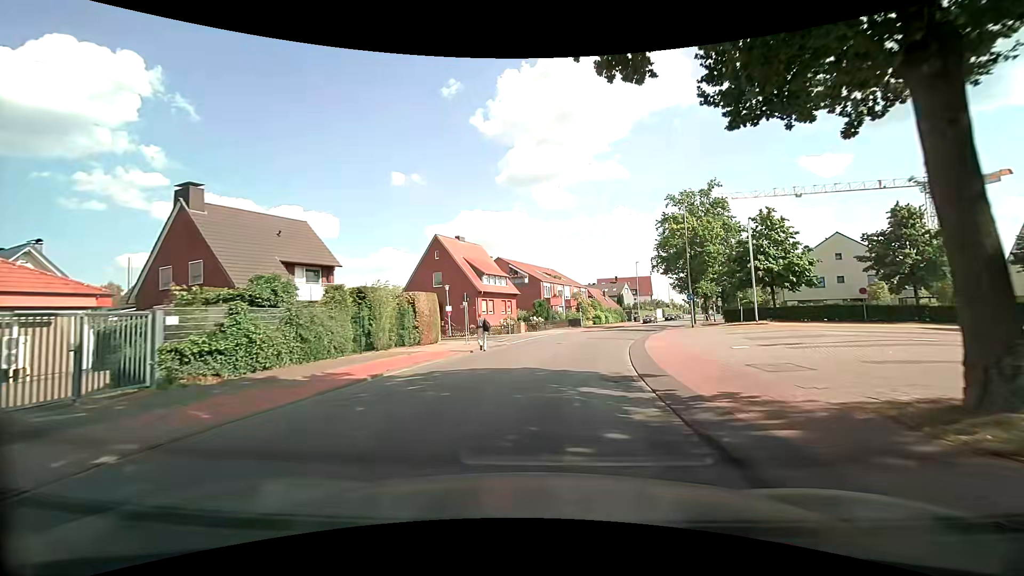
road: tertiary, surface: asphalt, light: Day
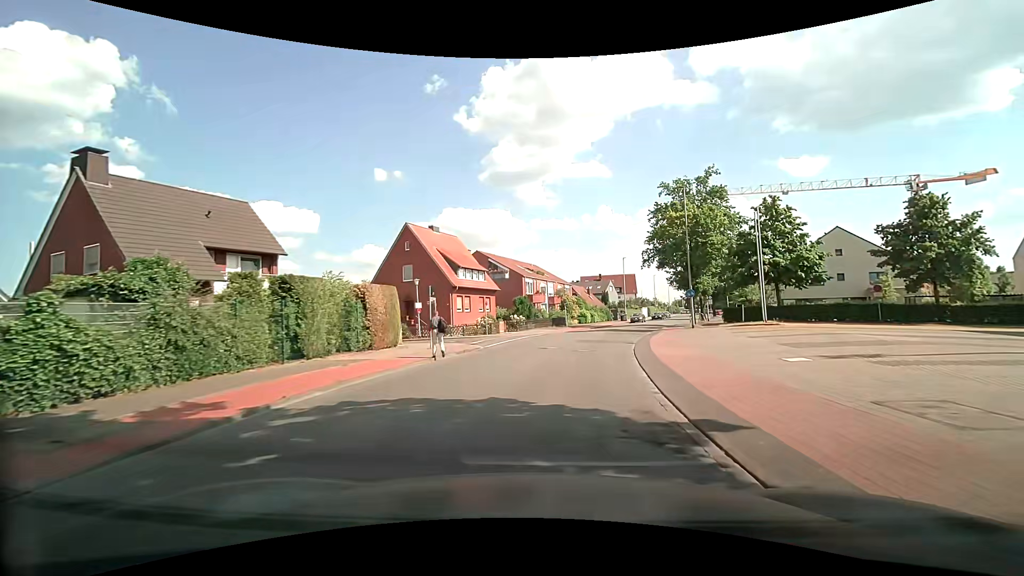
(+0.1, +5.1) m; +2°
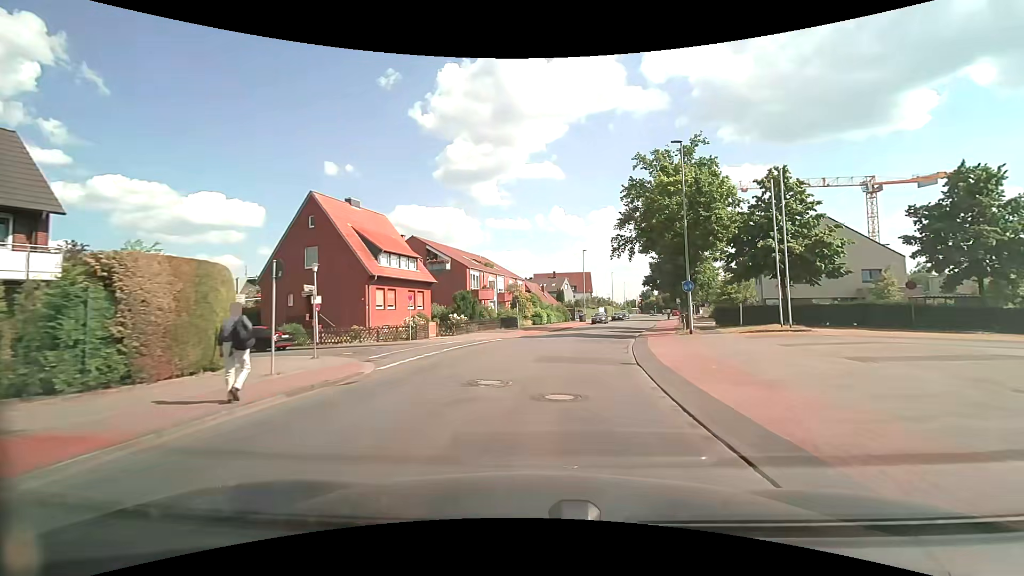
(+0.5, +10.7) m; +5°
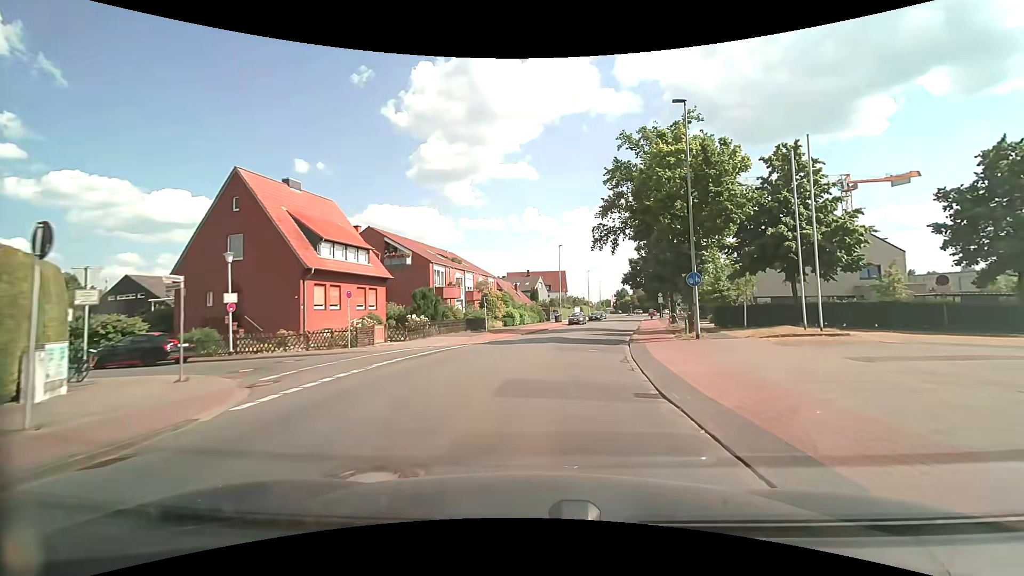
(+0.2, +5.6) m; +4°
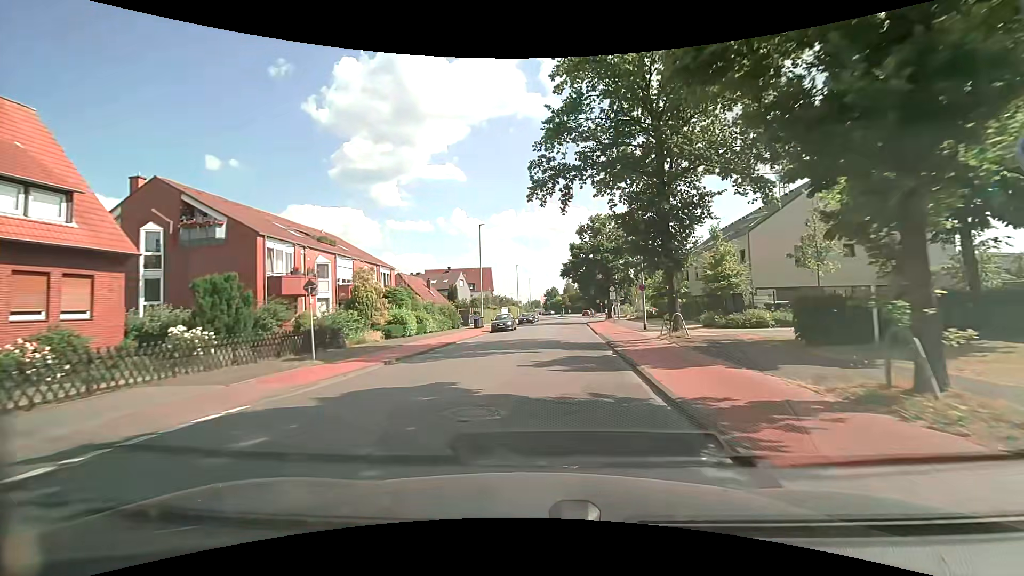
(+1.2, +17.6) m; +8°
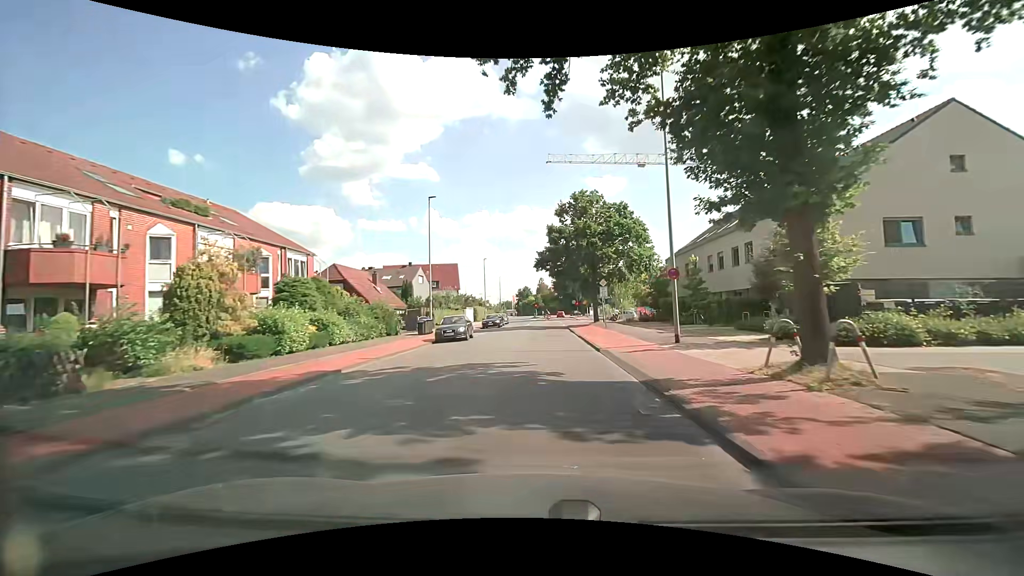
(+0.3, +12.2) m; +3°
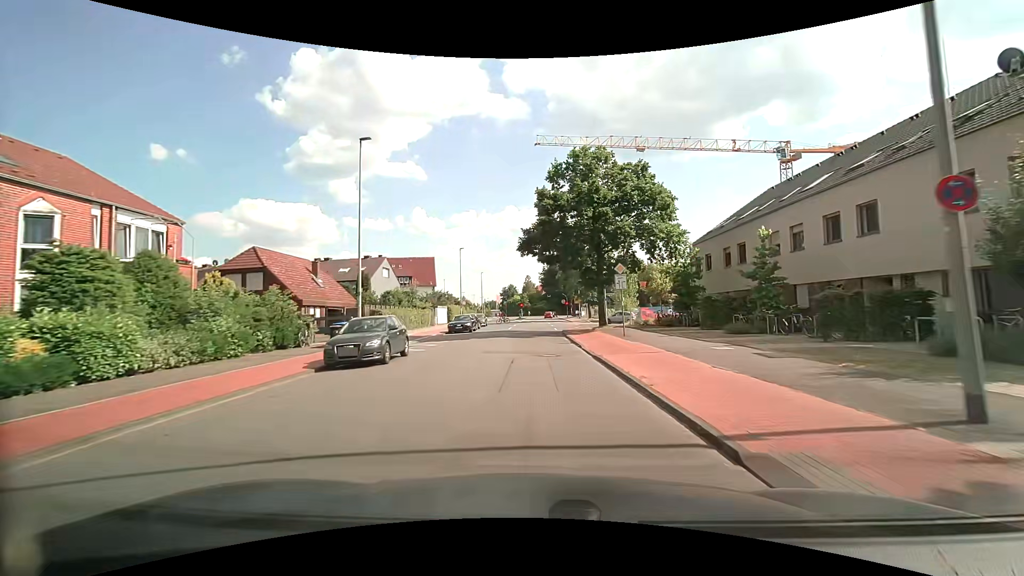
(+0.1, +12.6) m; +2°
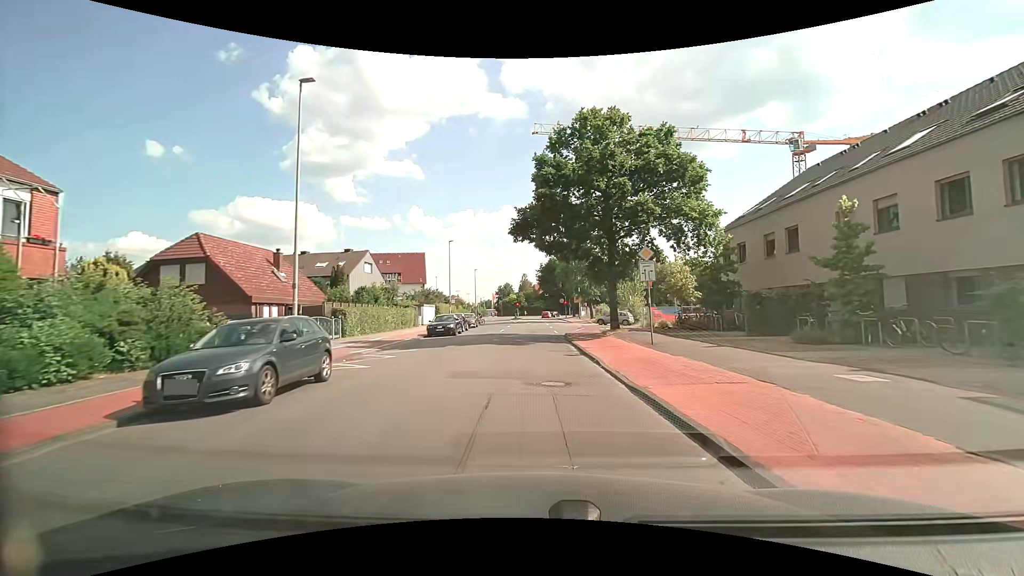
(0.0, +6.3) m; 0°
(0, +10) (0, +20) (0, +30) (-1, +40) (-1, +50) (-1, +60) (-1, +70) (-1, +80) (-1, +90) (-1, +100) m
